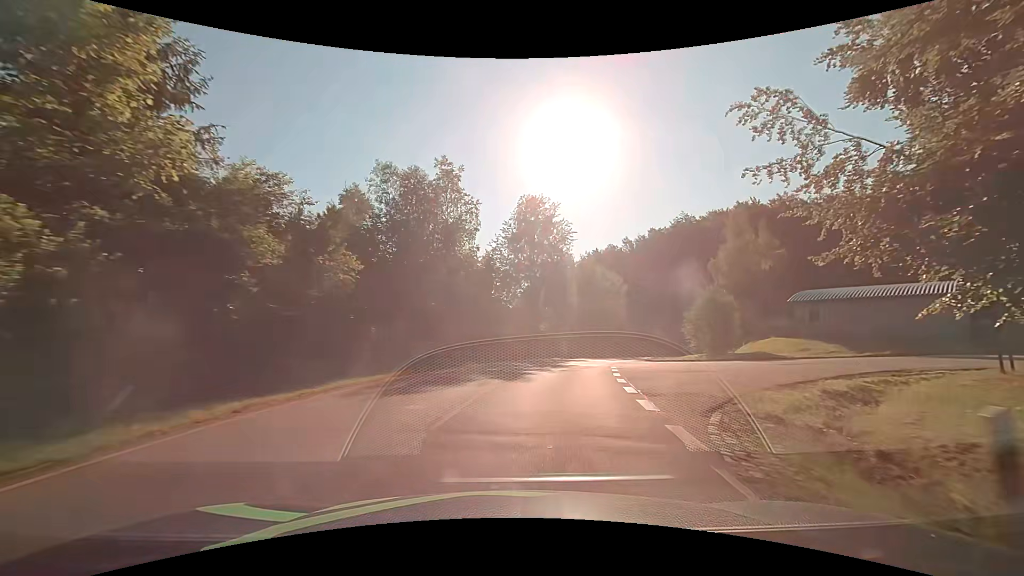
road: tertiary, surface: asphalt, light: Day
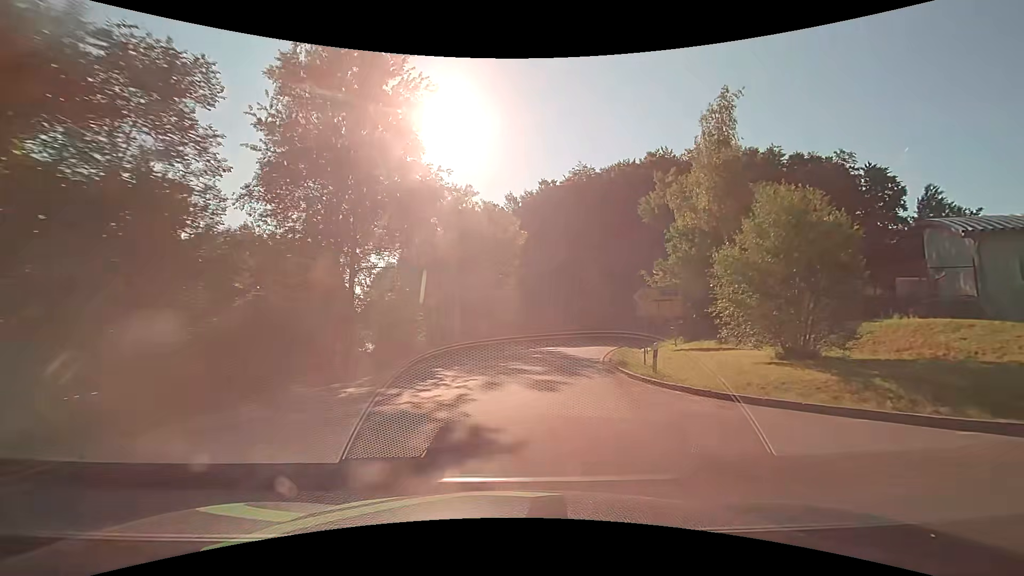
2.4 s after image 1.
(+4.0, +29.2) m; +15°
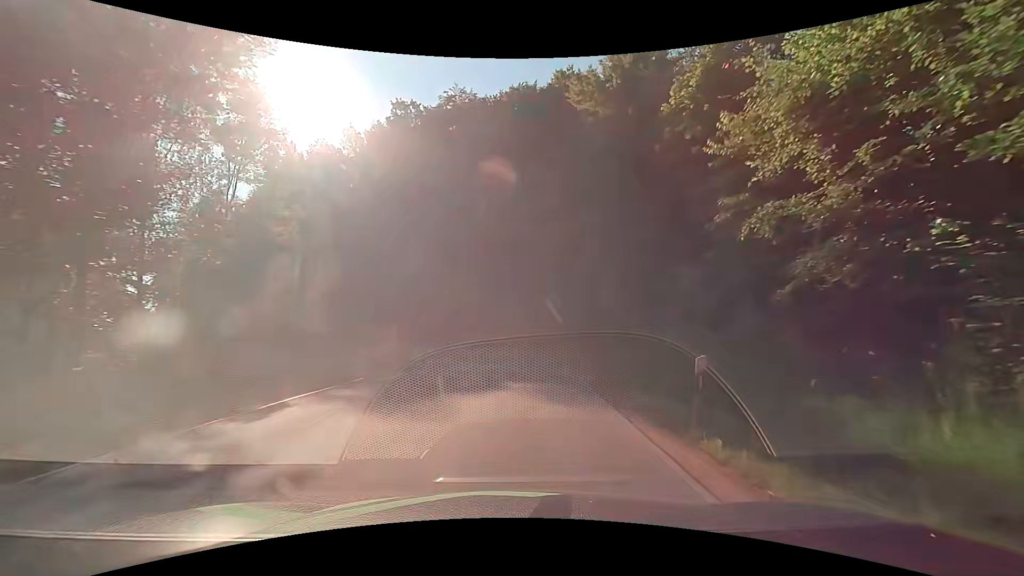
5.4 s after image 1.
(+4.4, +31.8) m; +15°
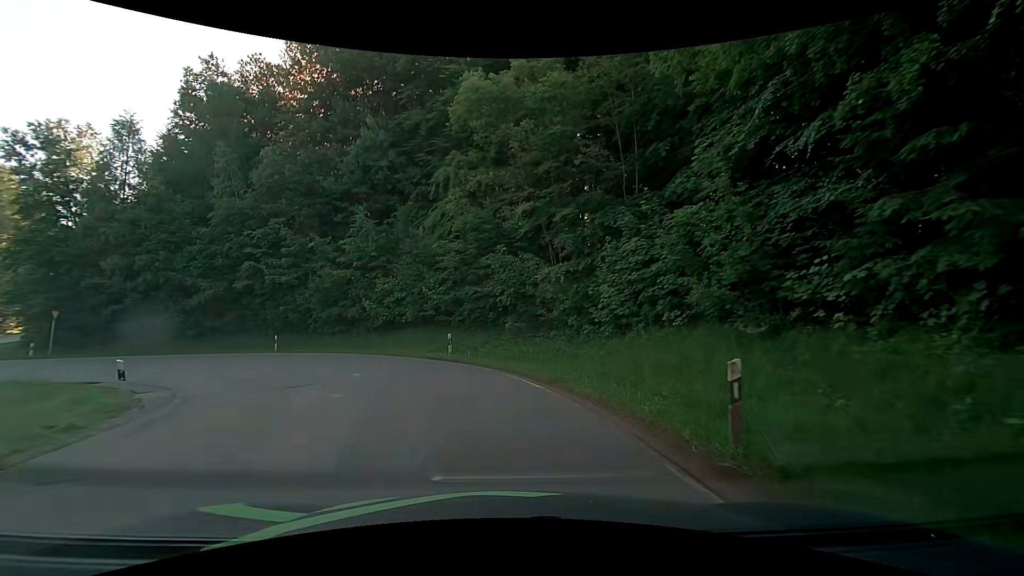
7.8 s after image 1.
(+0.5, +22.7) m; 0°
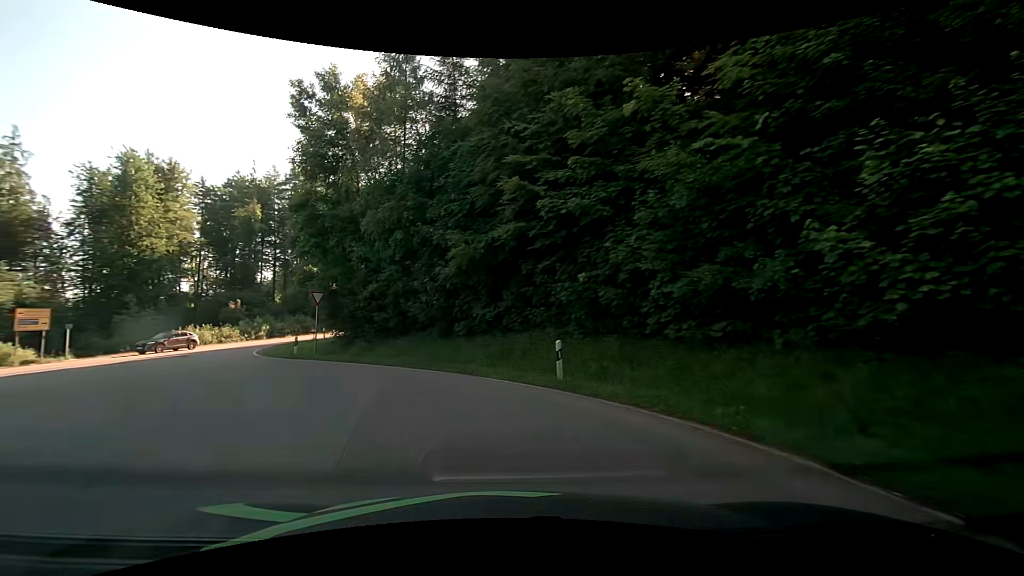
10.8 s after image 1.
(-6.5, +22.0) m; -41°
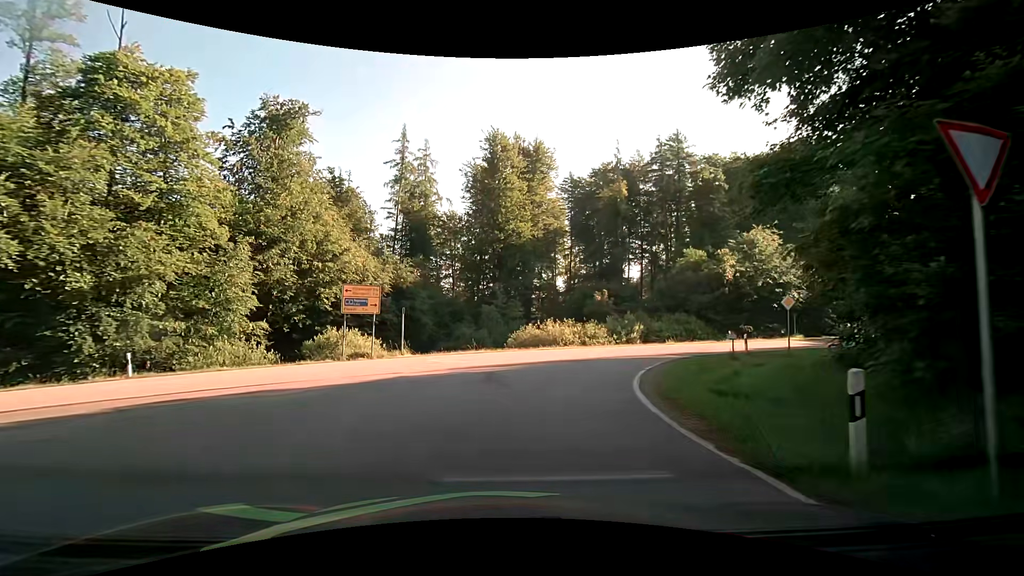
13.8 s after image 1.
(-8.5, +19.9) m; -39°
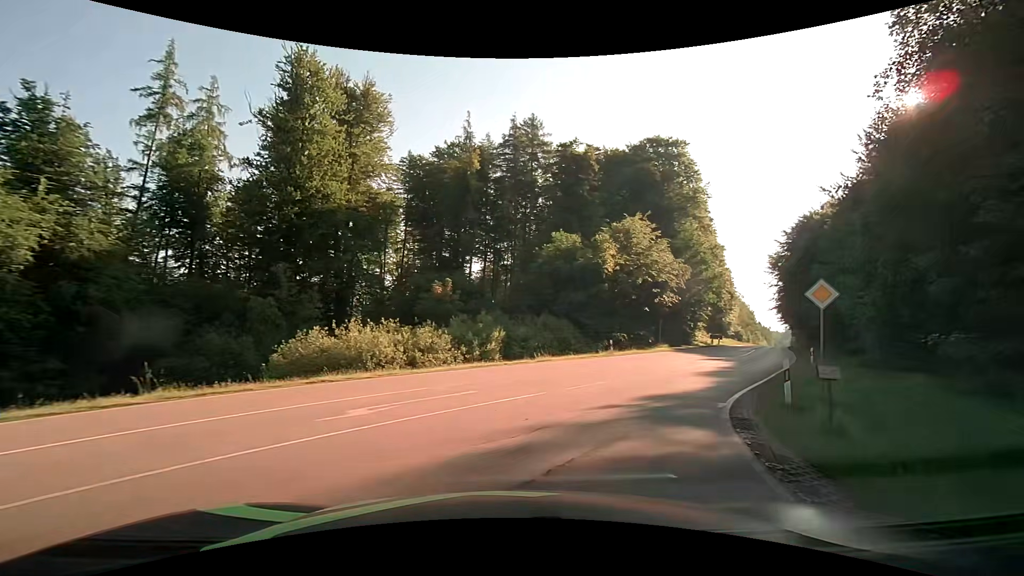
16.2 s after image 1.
(+1.9, +16.1) m; +18°
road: secondary
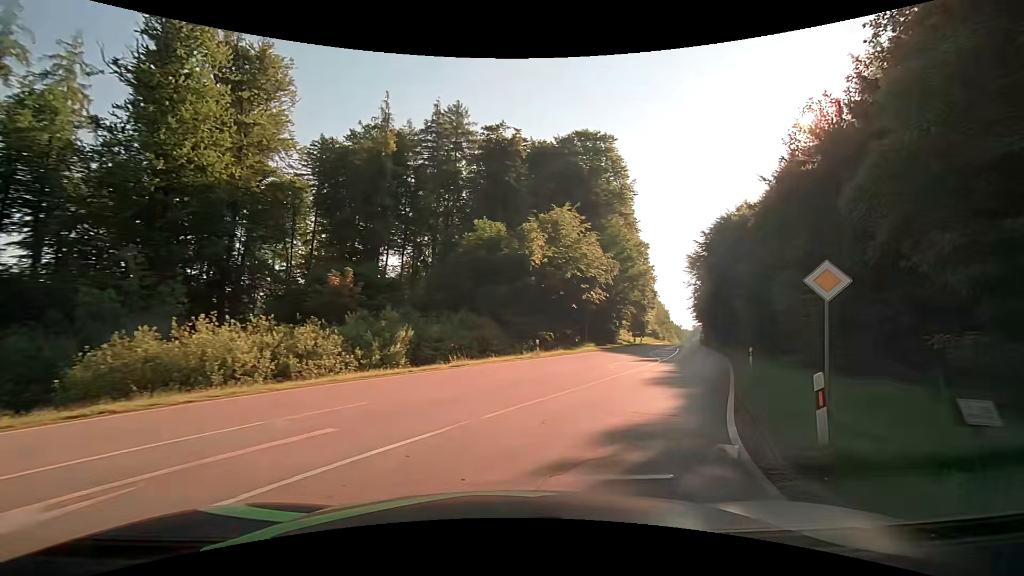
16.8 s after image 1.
(+0.4, +4.5) m; +9°
